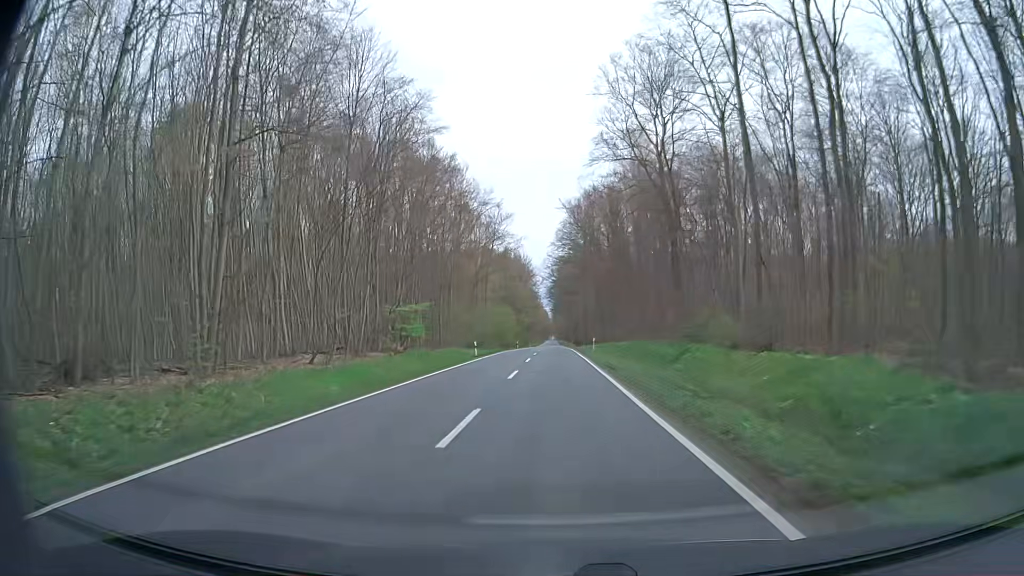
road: secondary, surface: asphalt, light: Day
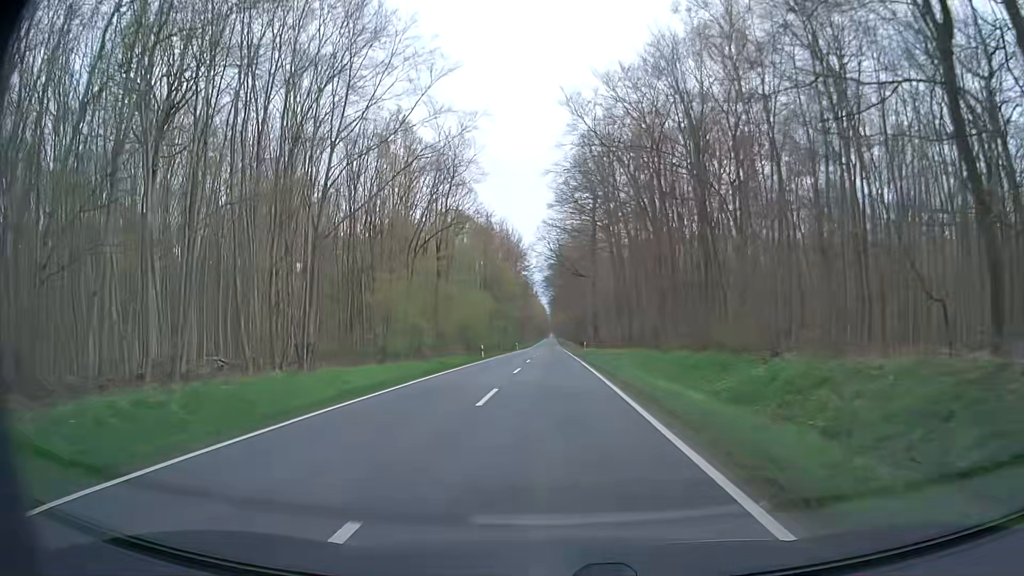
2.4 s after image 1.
(+0.2, +43.2) m; 0°
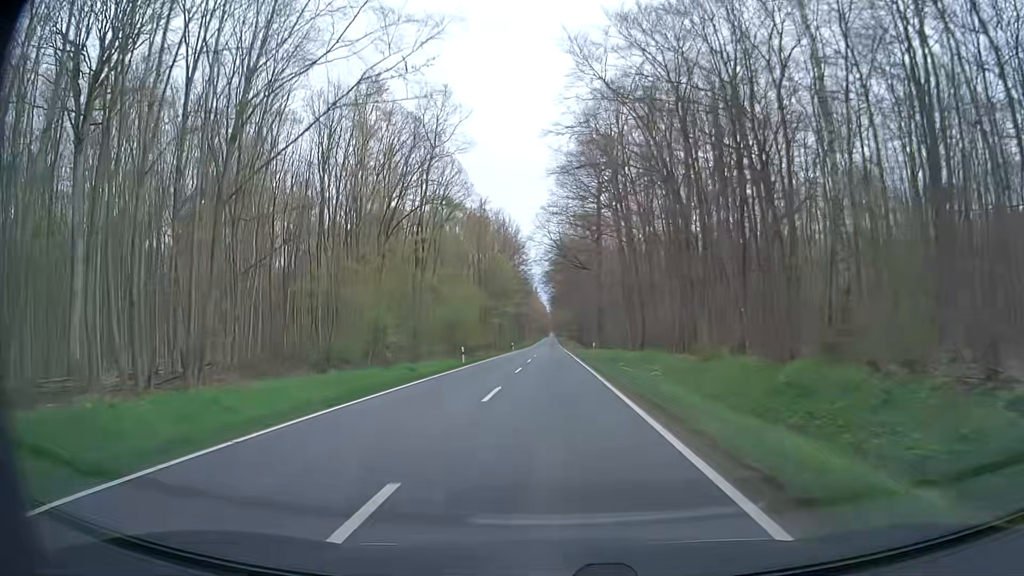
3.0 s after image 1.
(+0.1, +10.8) m; 0°
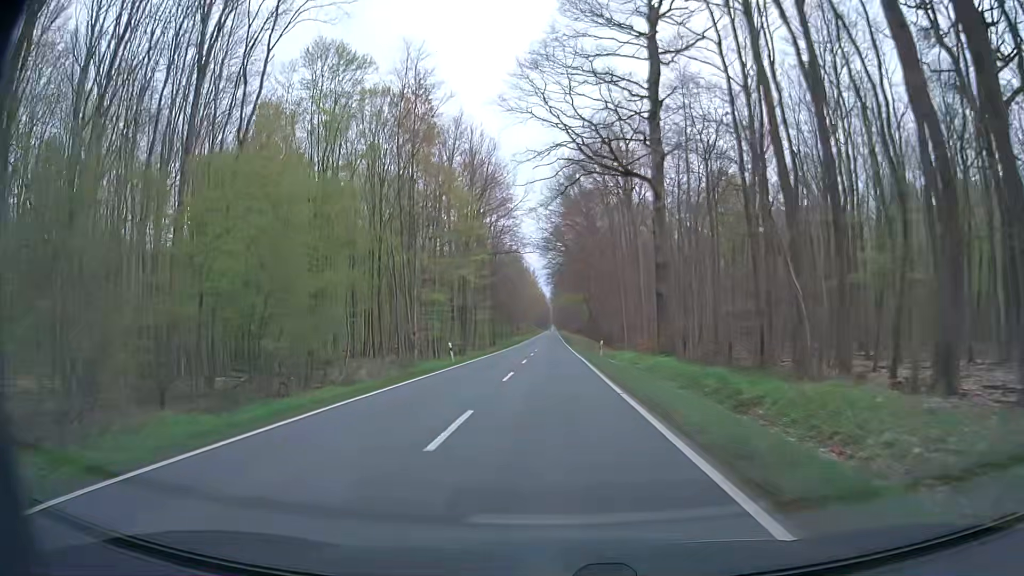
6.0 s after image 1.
(+0.1, +54.2) m; 0°
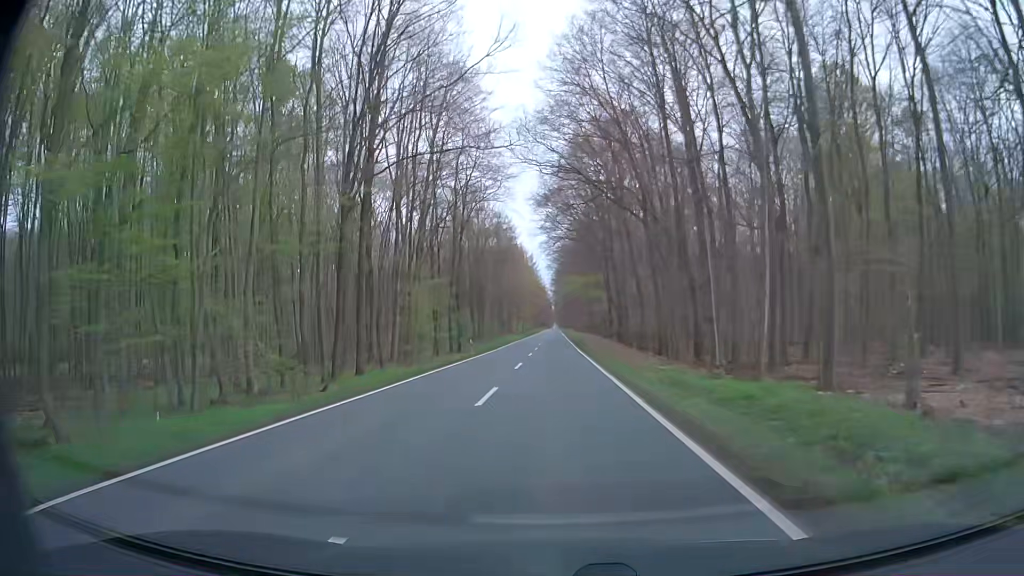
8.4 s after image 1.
(-0.2, +43.4) m; -1°
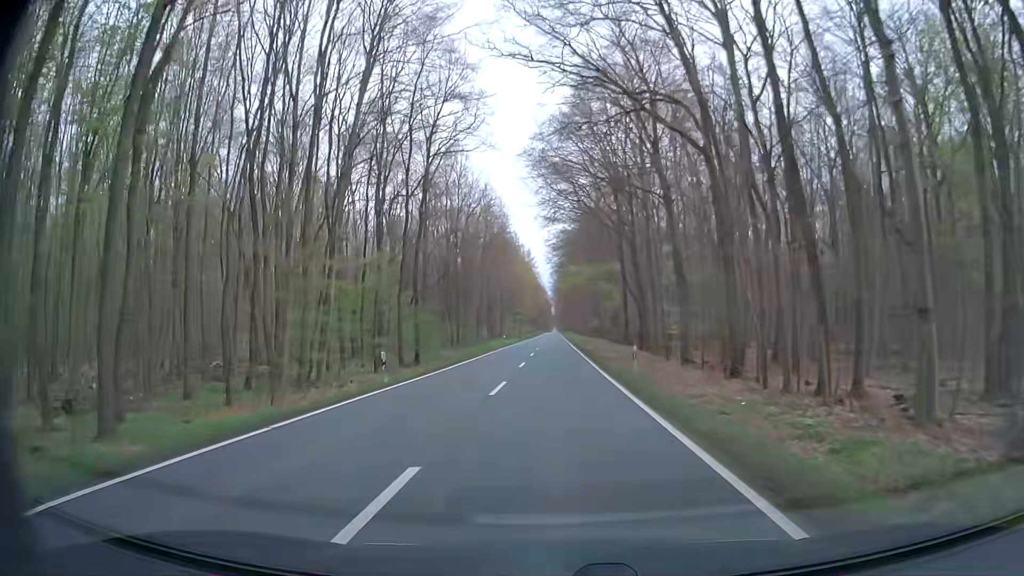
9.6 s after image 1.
(+0.2, +21.6) m; +1°
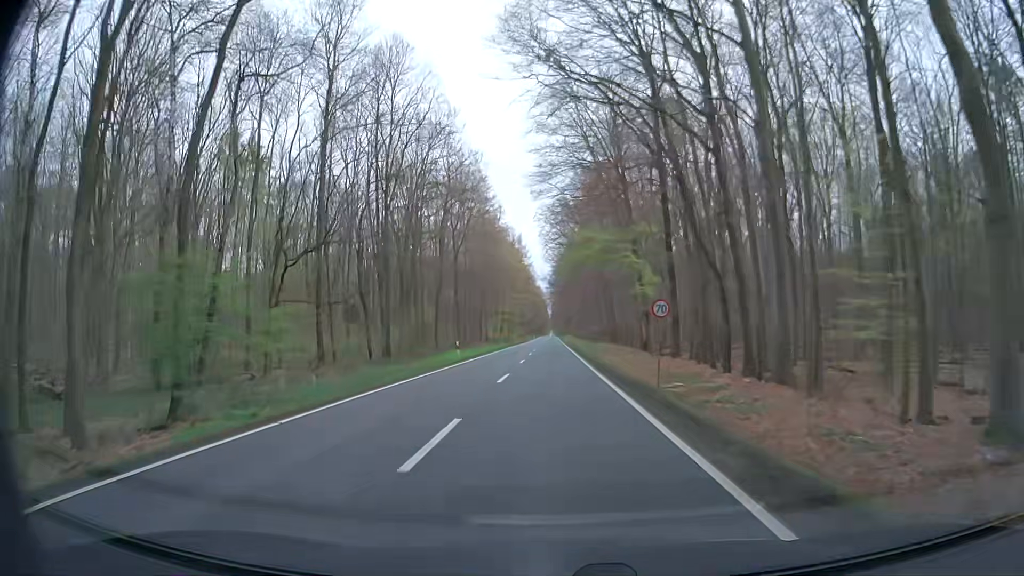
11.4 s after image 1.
(0.0, +32.2) m; 0°
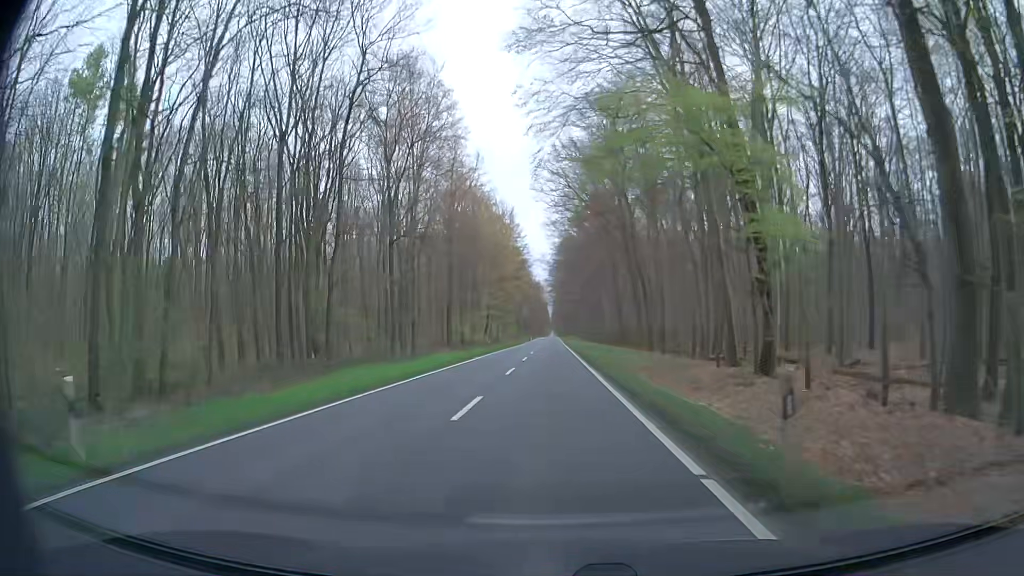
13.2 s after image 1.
(+0.2, +32.1) m; 0°
(0, +10) (0, +20) (0, +30) (0, +40) (0, +50) (0, +60) (0, +70) (0, +80) (0, +90) (0, +100) m
